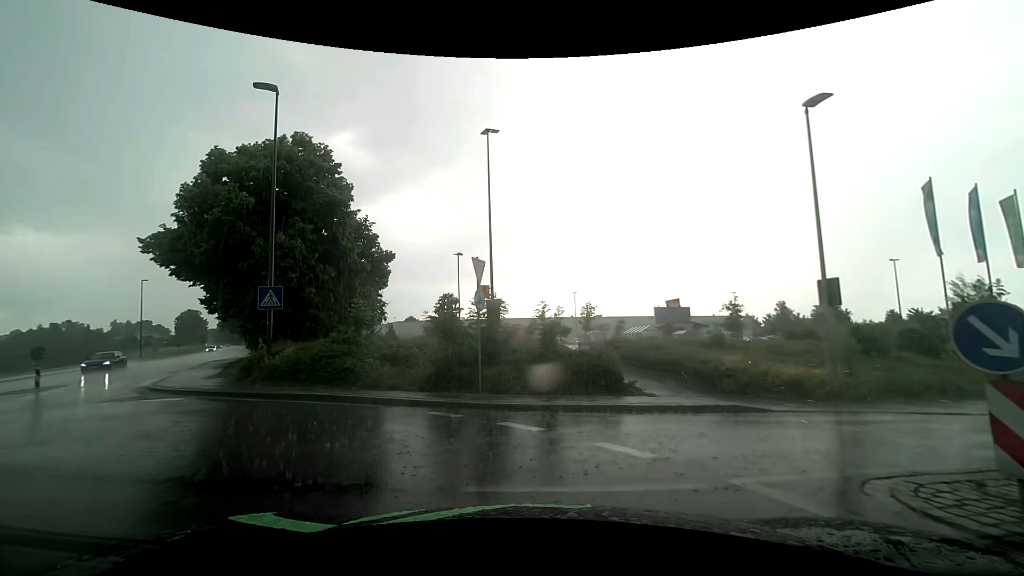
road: tertiary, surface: asphalt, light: Day
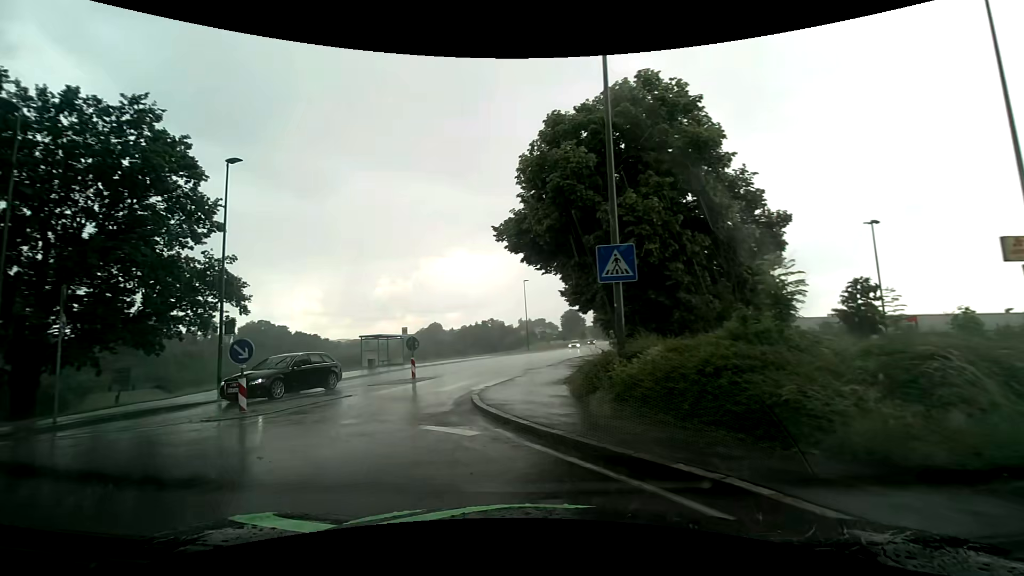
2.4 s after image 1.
(-2.3, +7.8) m; -40°
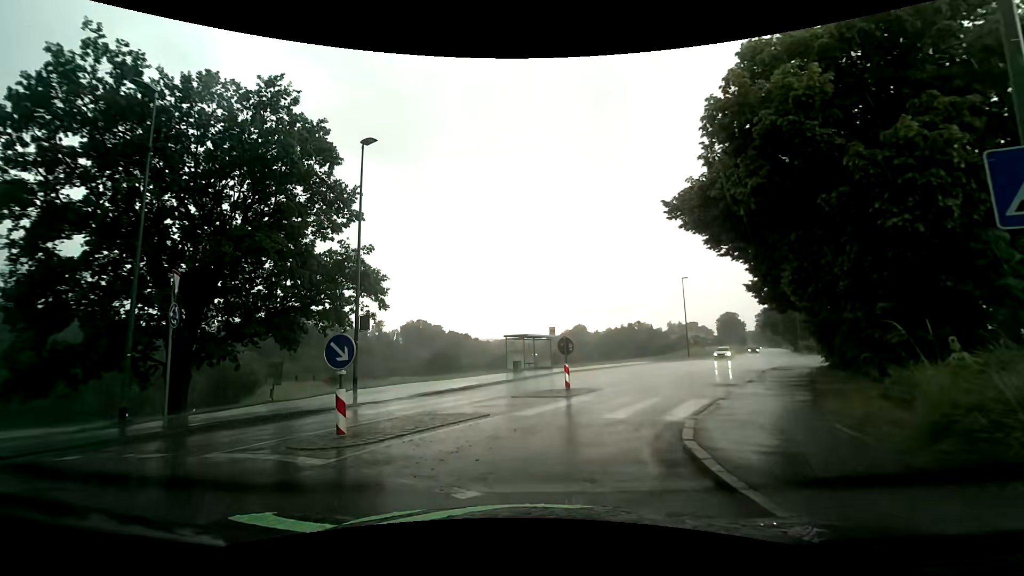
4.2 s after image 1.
(-0.8, +4.4) m; -17°
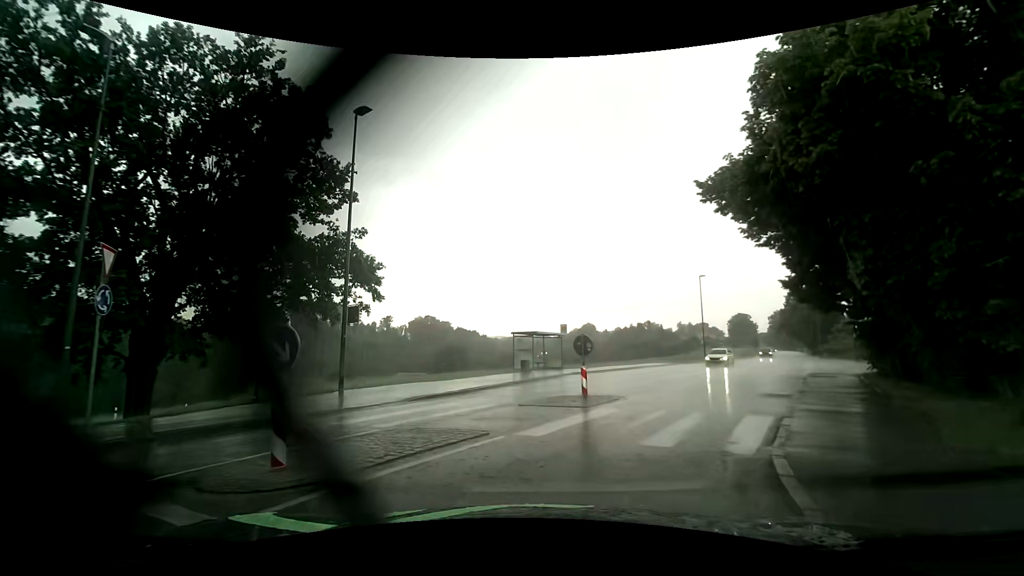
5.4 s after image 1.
(-0.1, +2.5) m; -1°
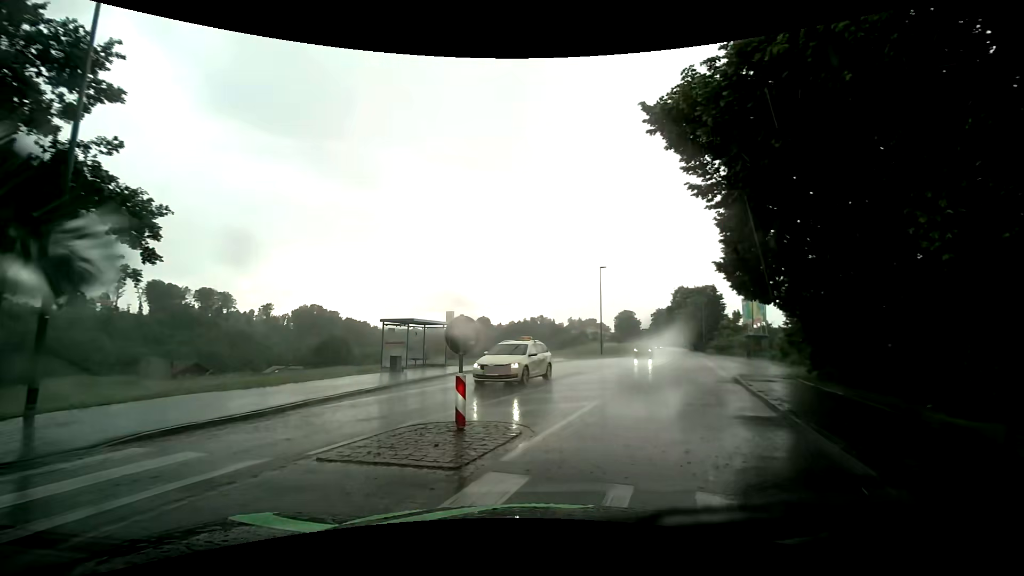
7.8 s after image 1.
(+0.4, +6.5) m; +10°
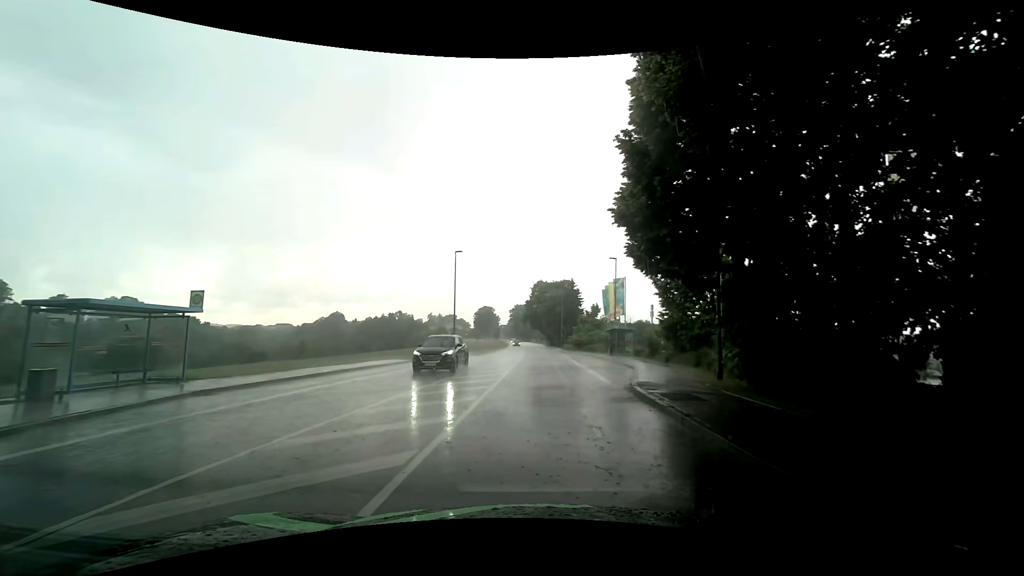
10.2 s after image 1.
(+1.5, +8.4) m; +16°
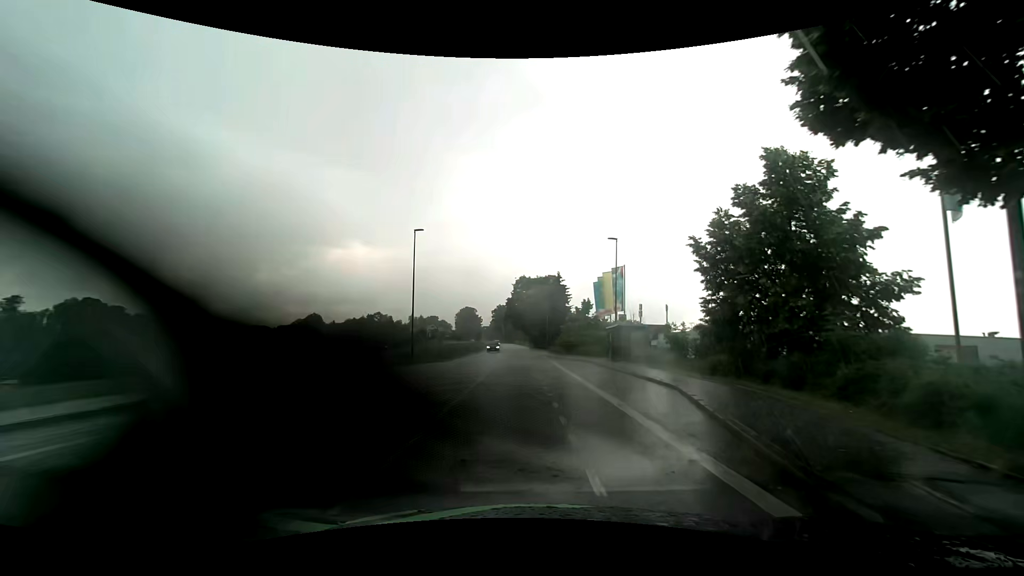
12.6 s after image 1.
(+0.4, +10.6) m; +1°
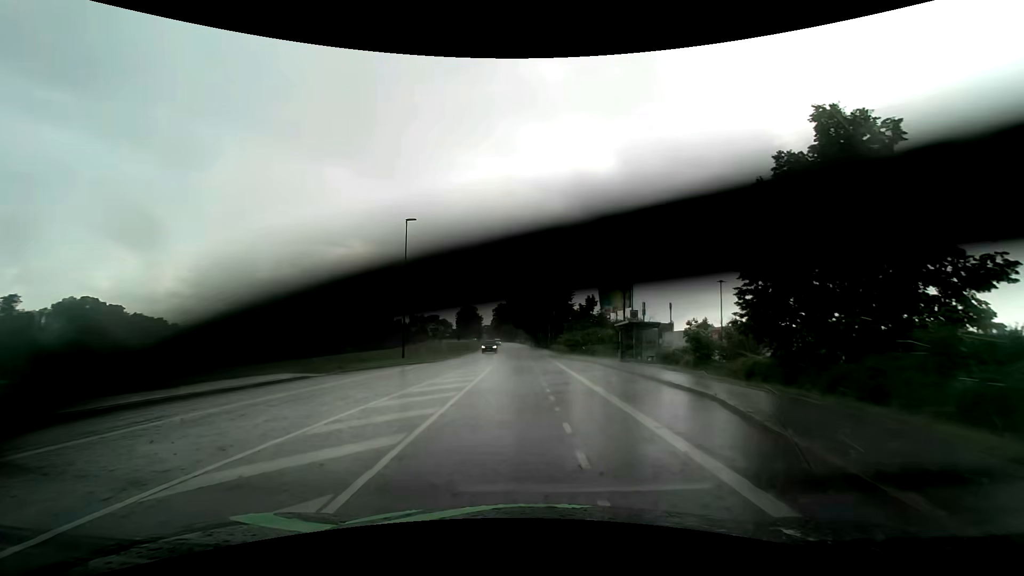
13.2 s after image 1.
(+0.1, +3.1) m; +1°
